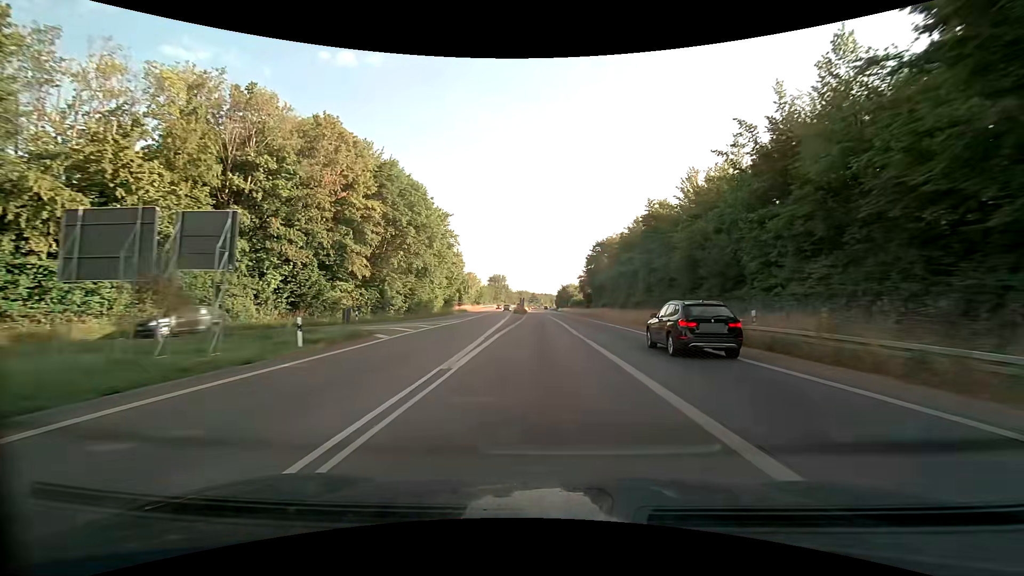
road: trunk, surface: asphalt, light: Day
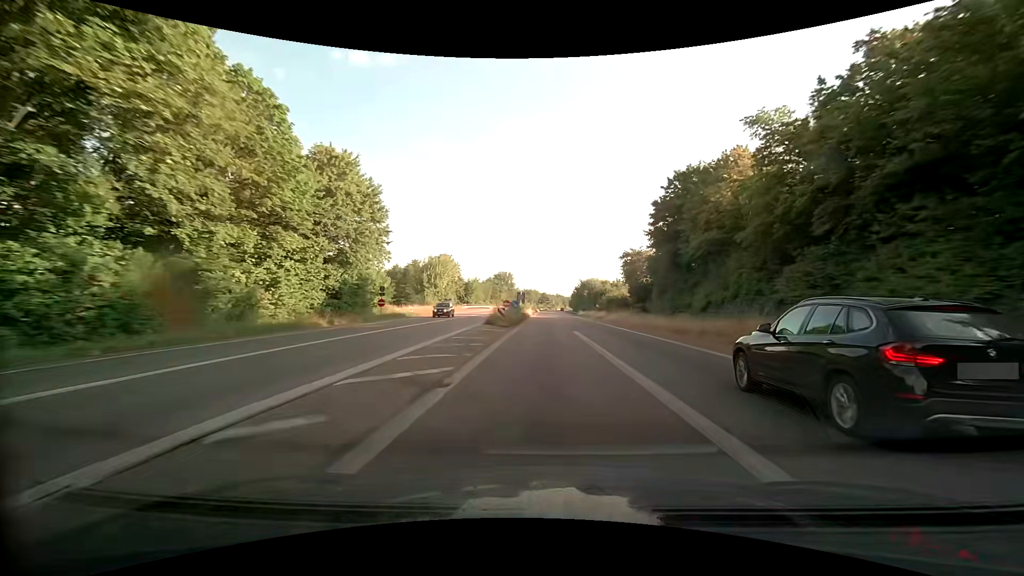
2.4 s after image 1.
(-0.7, +52.9) m; -2°
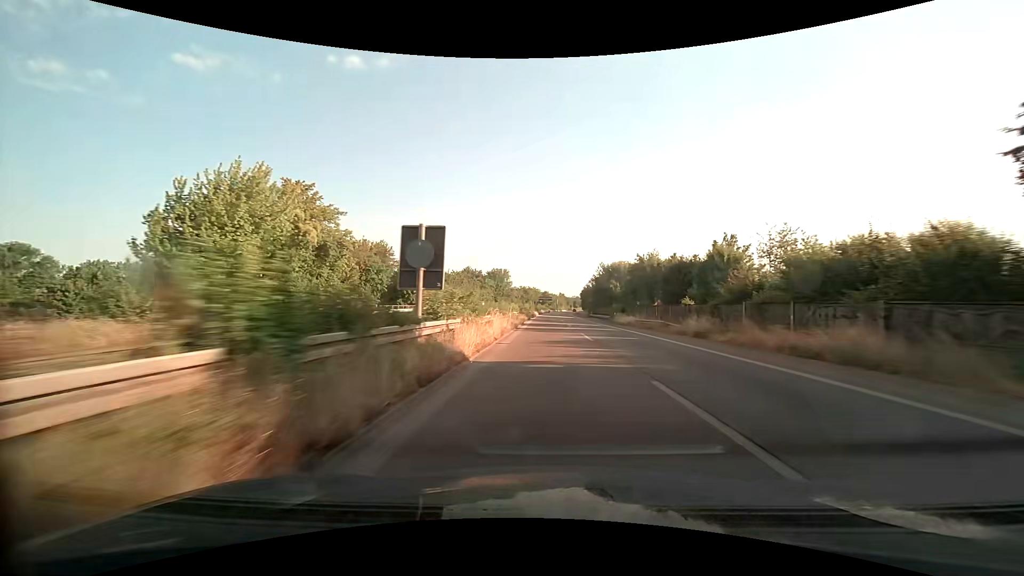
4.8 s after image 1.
(+0.3, +58.4) m; 0°
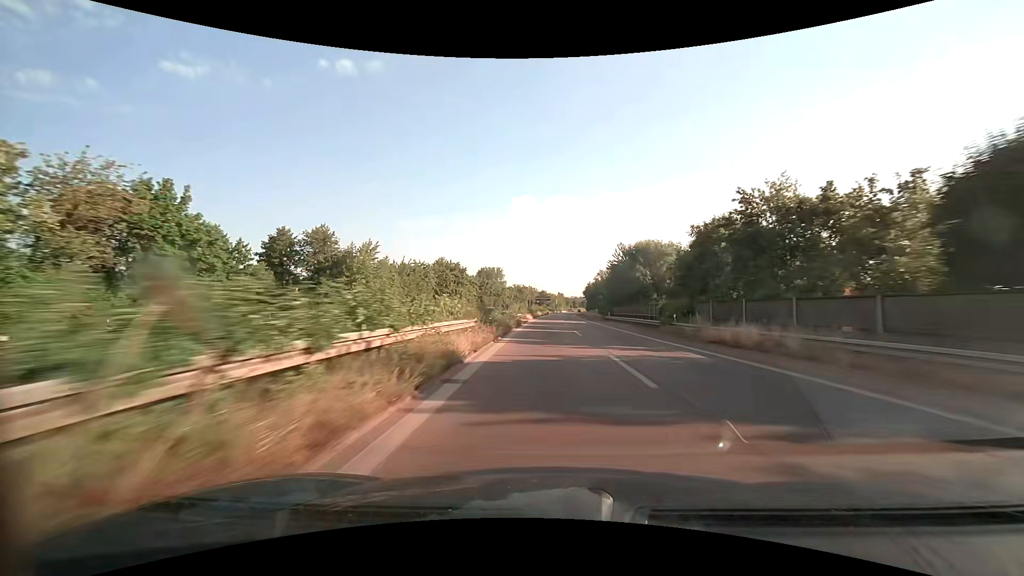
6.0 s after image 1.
(+0.2, +30.9) m; +1°
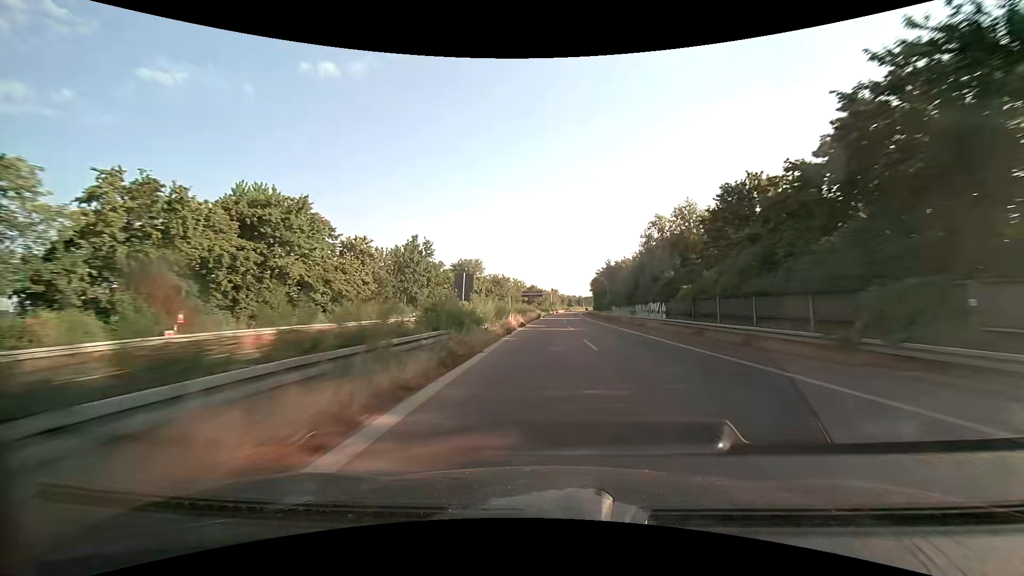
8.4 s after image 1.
(+0.3, +64.6) m; +1°
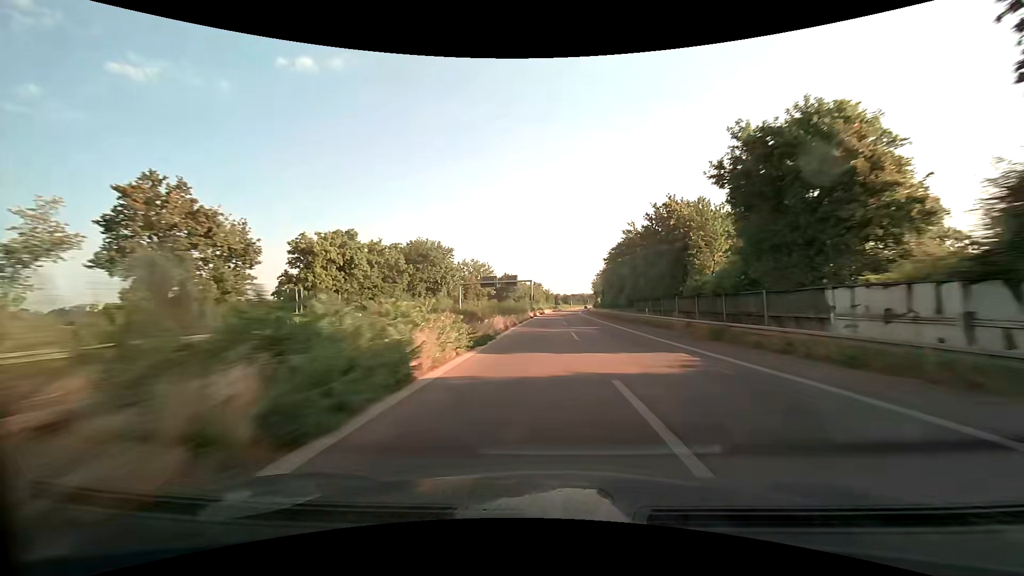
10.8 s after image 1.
(+1.4, +67.8) m; +2°
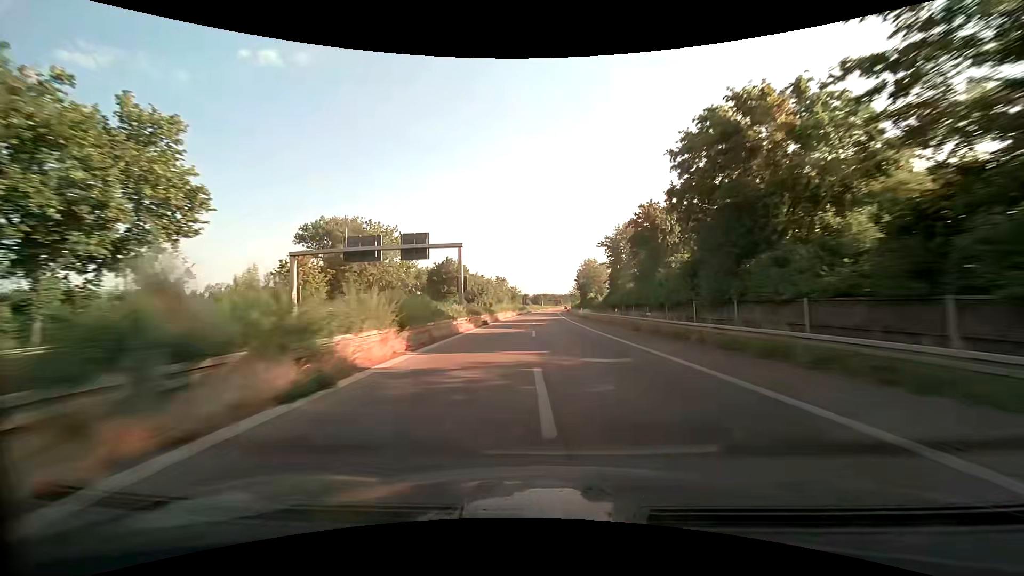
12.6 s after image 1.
(+1.6, +52.4) m; +3°
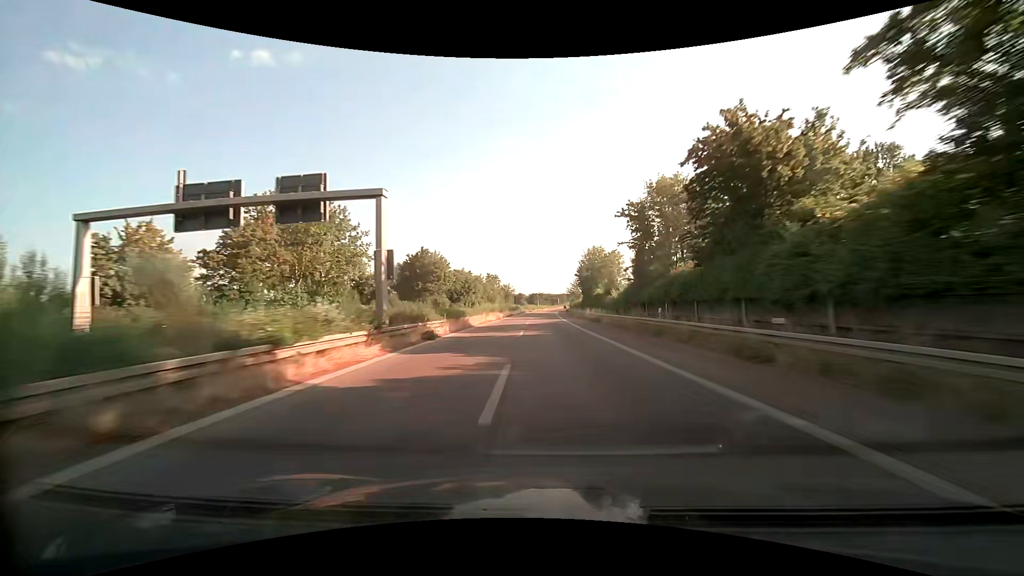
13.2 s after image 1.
(+0.2, +17.6) m; +1°
(0, +10) (0, +20) (0, +30) (0, +40) (0, +50) (0, +60) (0, +70) (0, +80) (0, +90) (+1, +100) m
